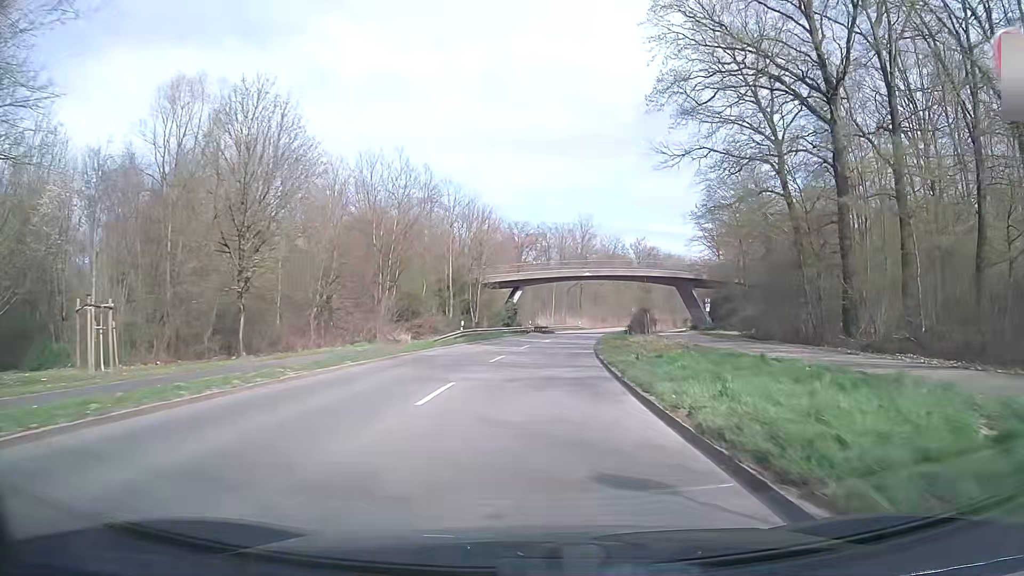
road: secondary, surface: asphalt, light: Day
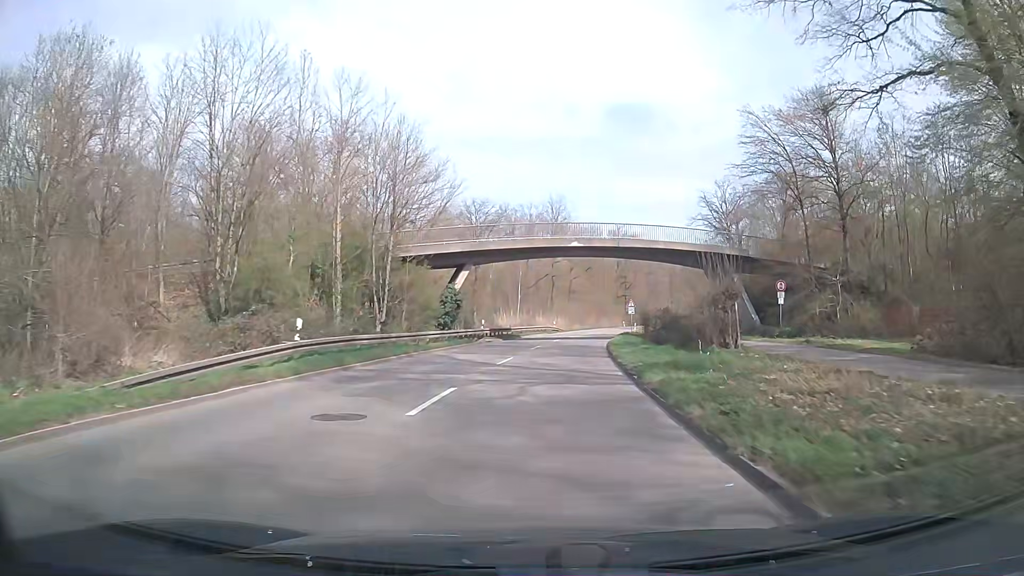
(+0.9, +25.6) m; +3°
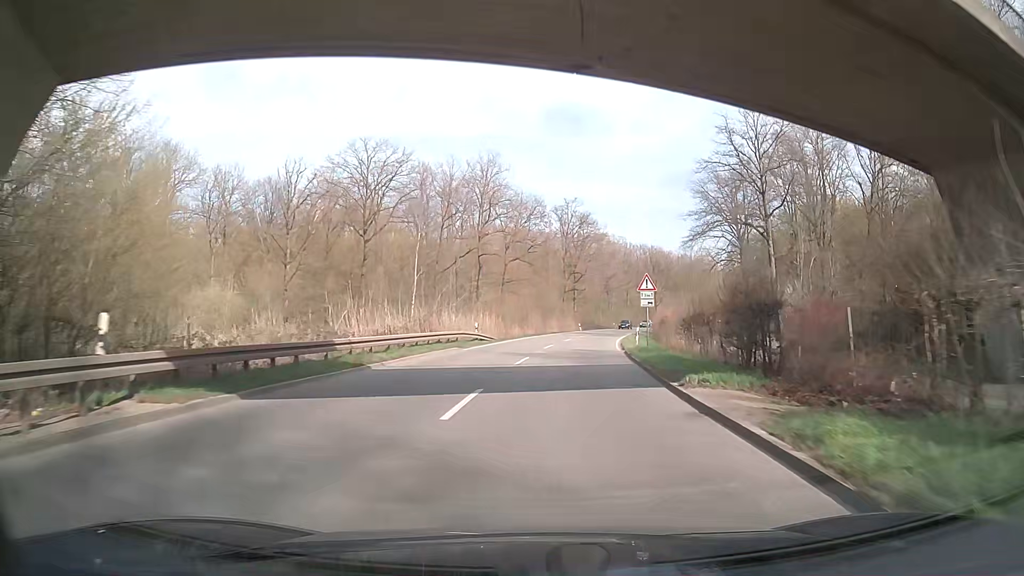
(+1.6, +36.5) m; +6°
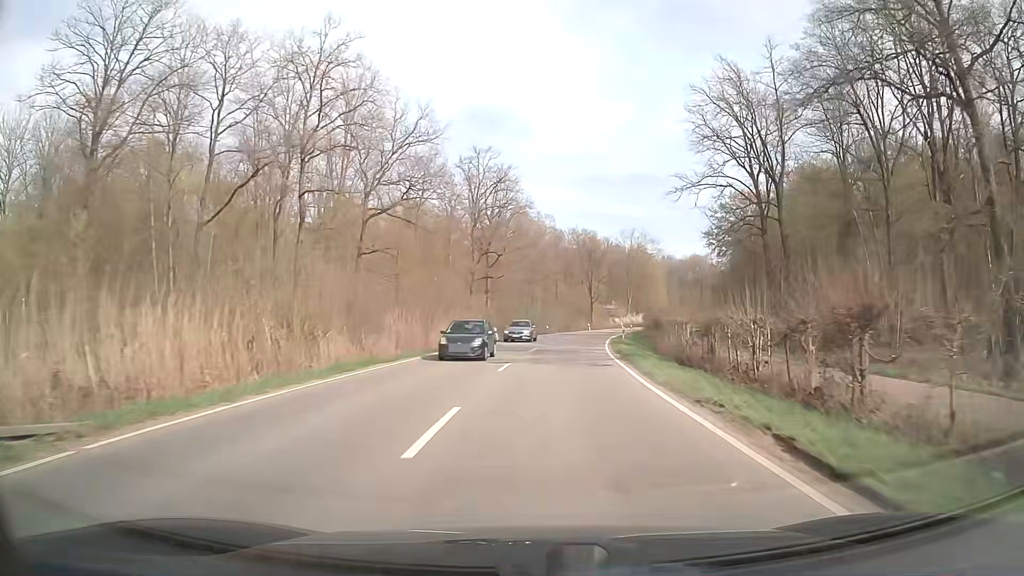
(+2.4, +38.4) m; +7°
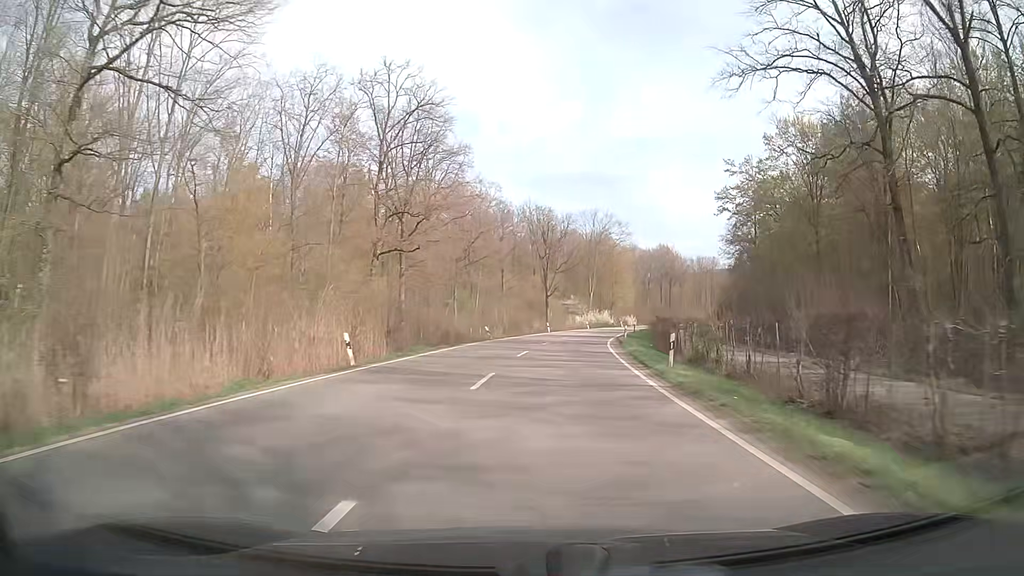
(+1.1, +29.7) m; +5°
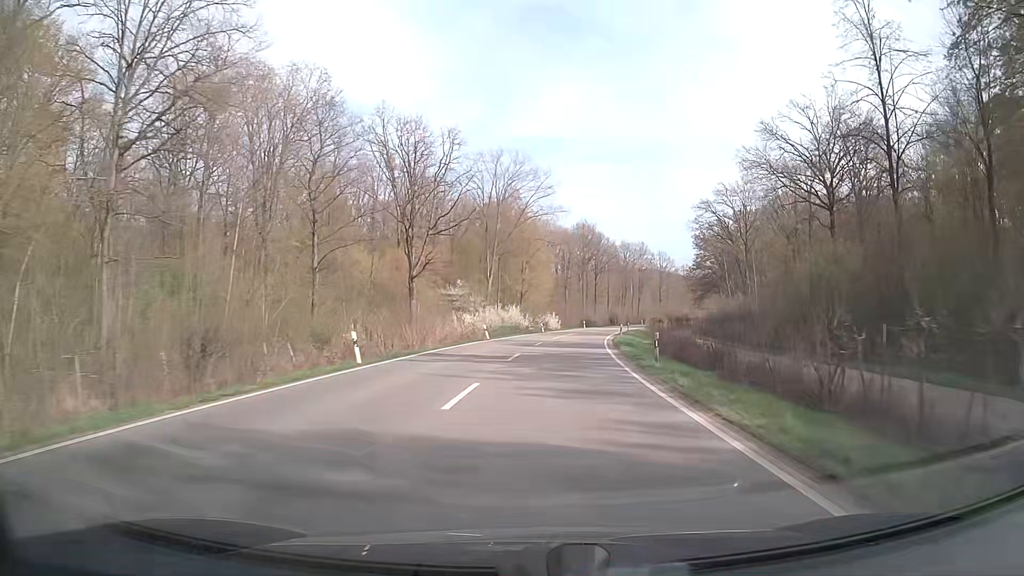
(+3.6, +50.6) m; +9°
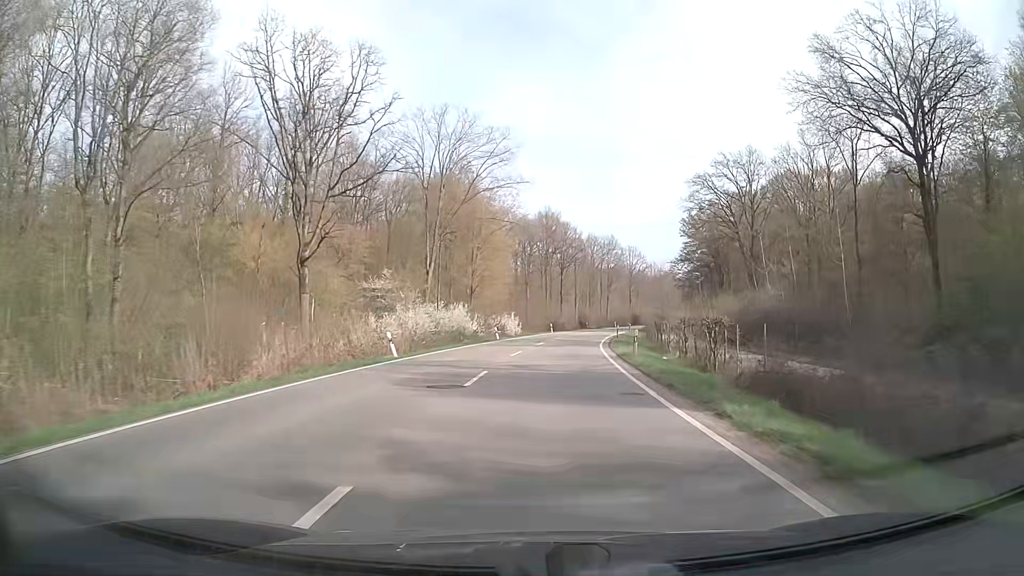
(+0.6, +20.7) m; +3°
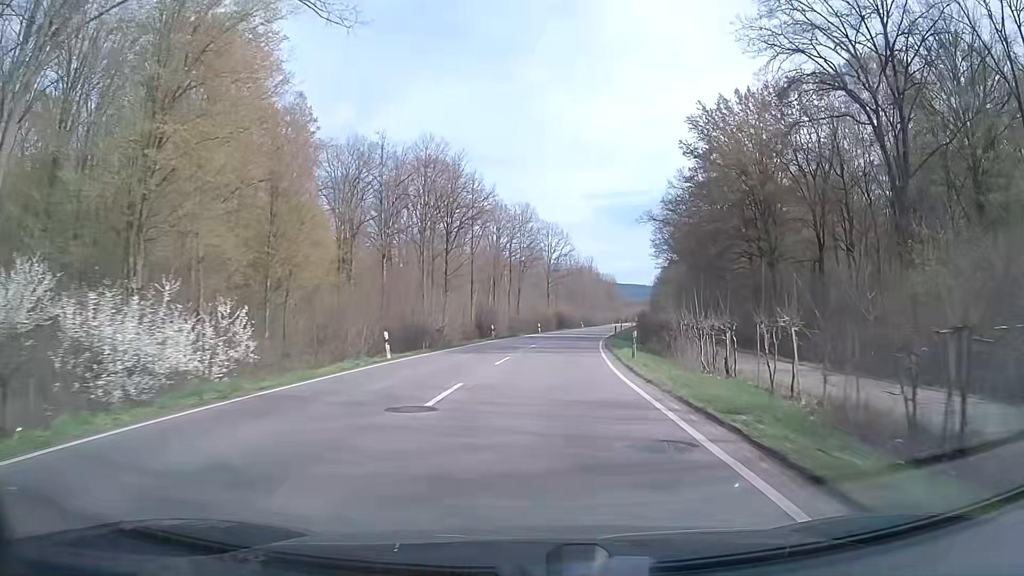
(+3.9, +52.6) m; +8°
(0, +10) (+1, +20) (+1, +30) (+2, +40) (+3, +50) (+5, +60) (+6, +70) (+8, +79) (+10, +89) (+12, +99) m
